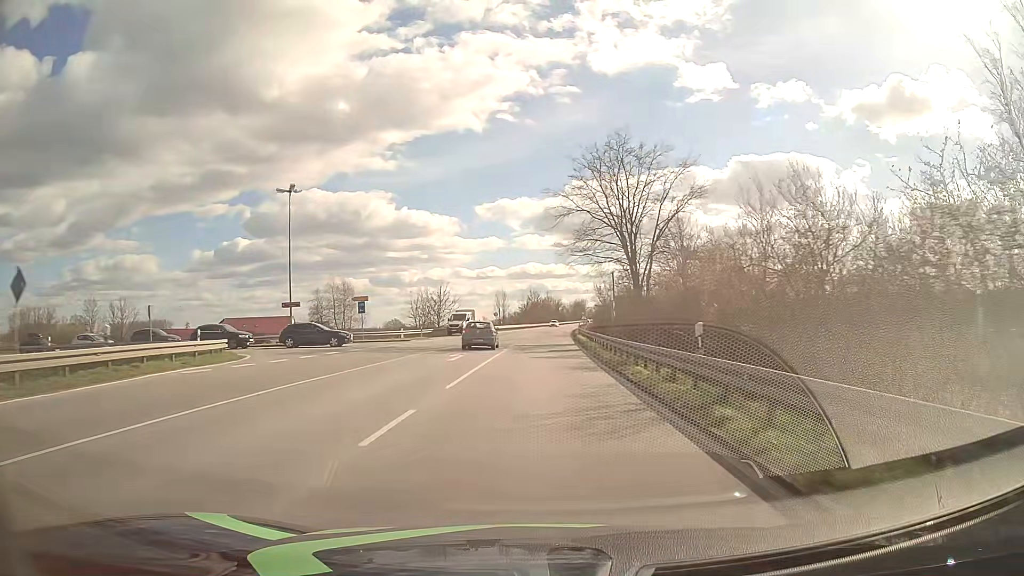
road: primary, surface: asphalt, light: Day
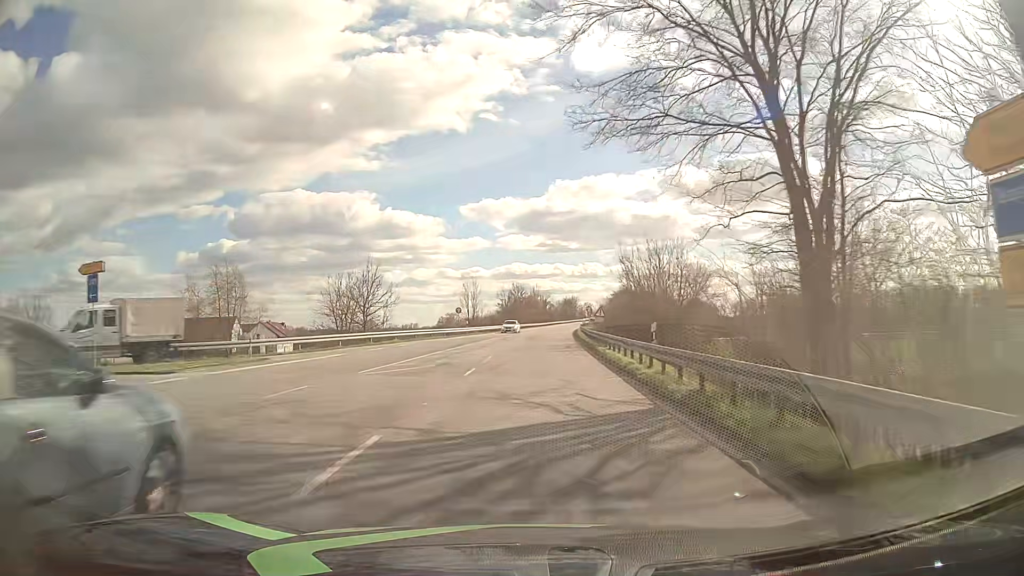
(+0.5, +32.2) m; +1°
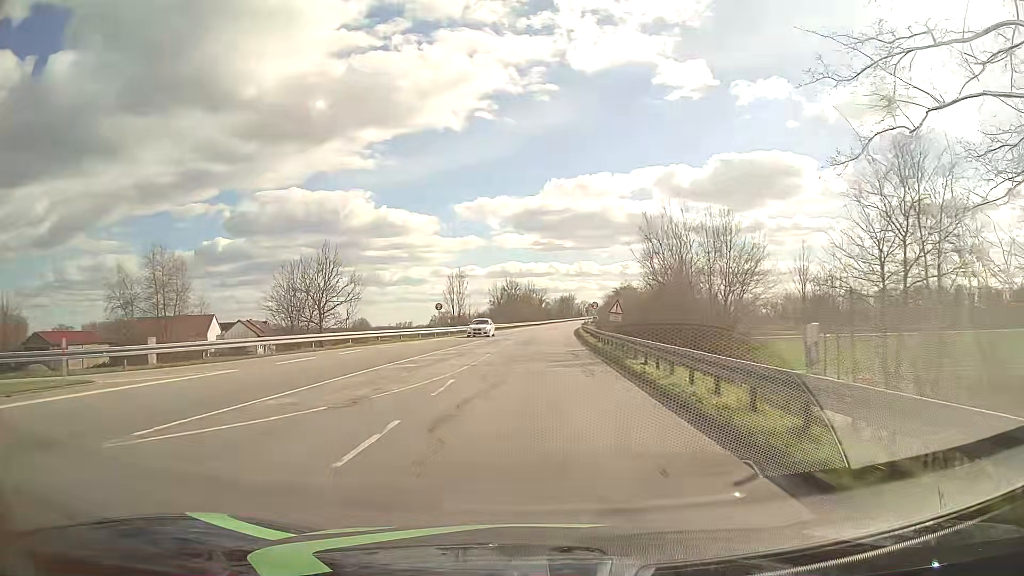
(+0.1, +10.7) m; +1°
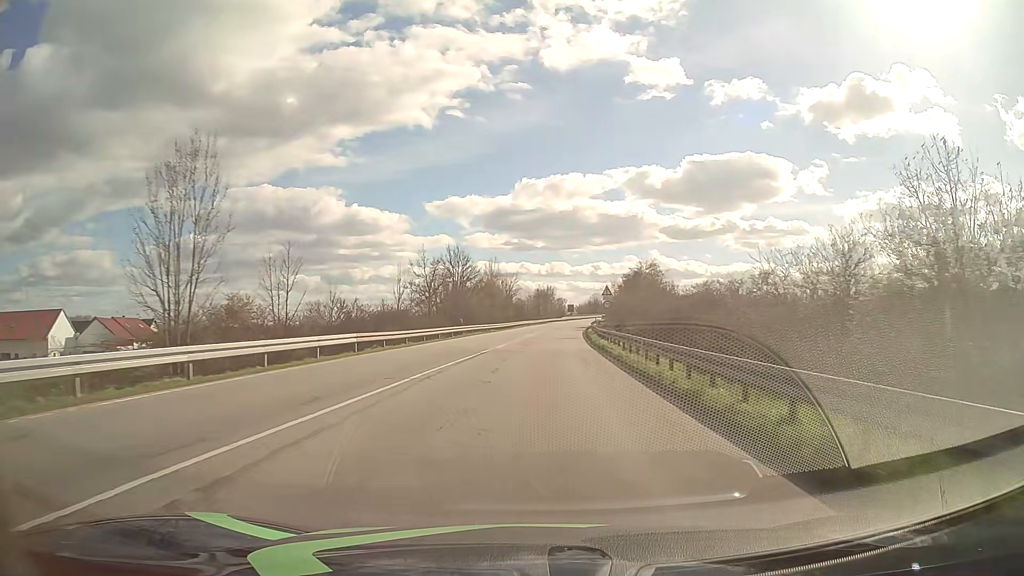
(+1.0, +53.6) m; +2°
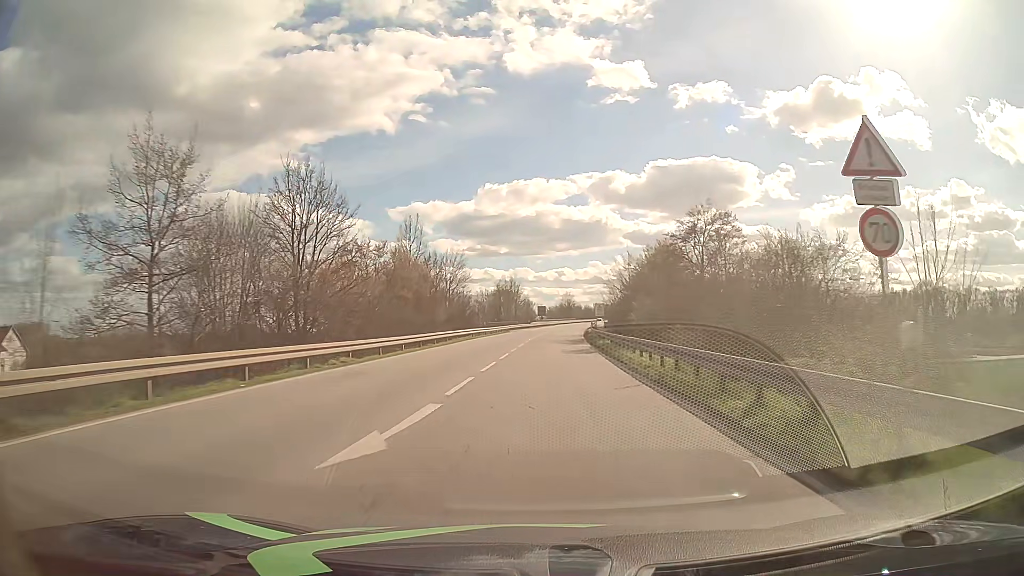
(+1.1, +43.0) m; +3°
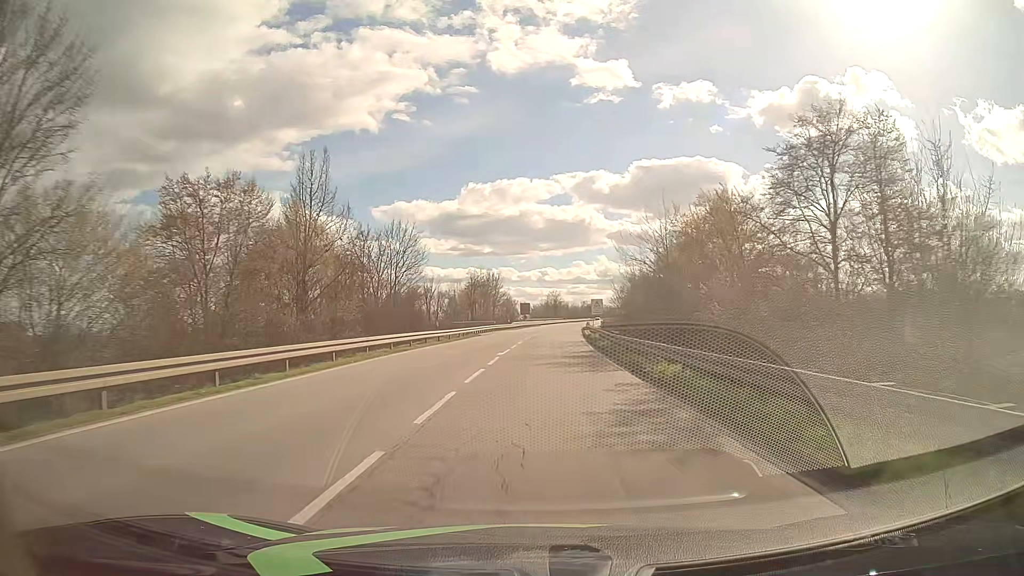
(+0.2, +21.4) m; +1°
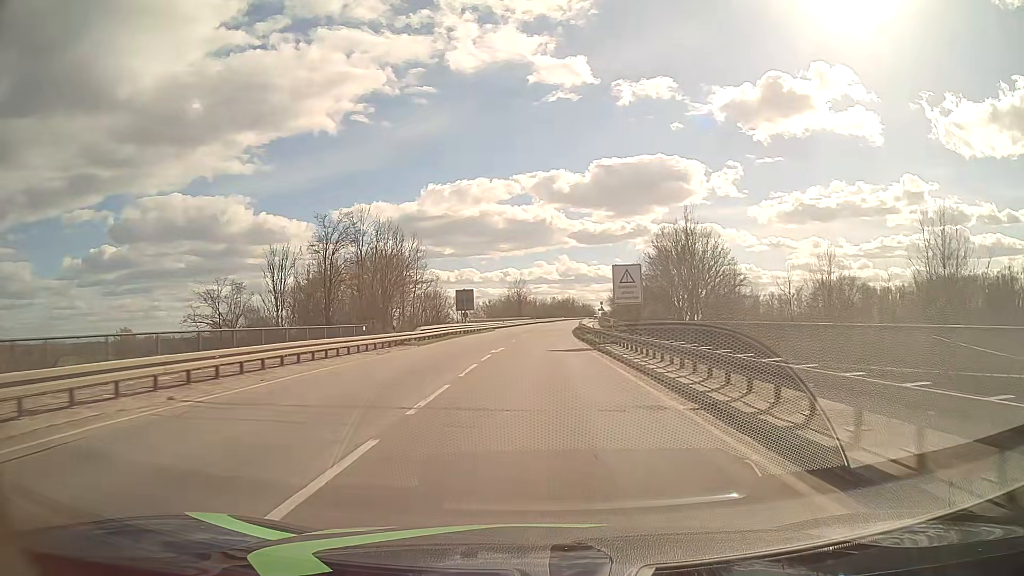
(+1.5, +53.6) m; +4°
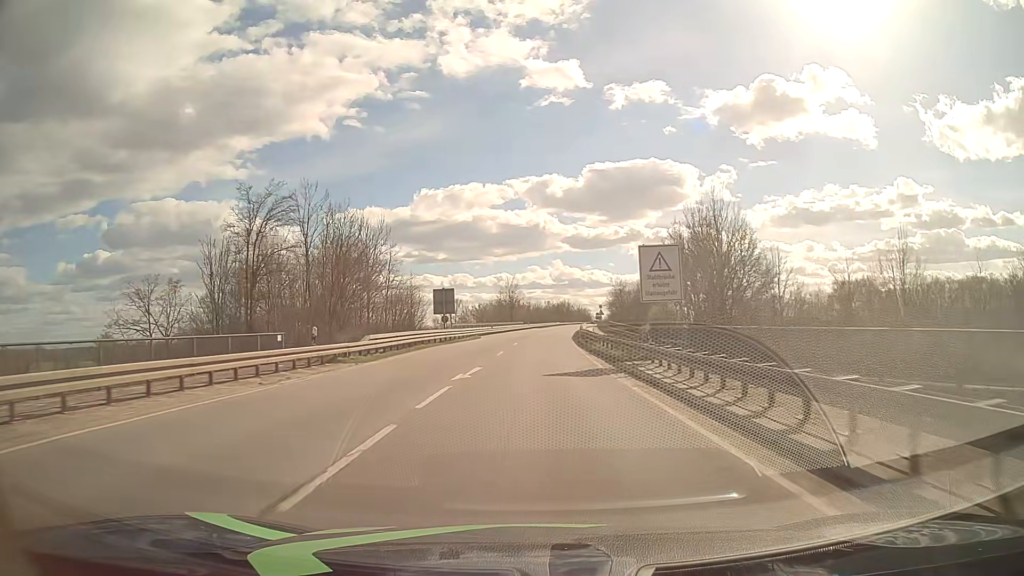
(0.0, +10.7) m; 0°
(0, +10) (0, +20) (0, +30) (+1, +40) (+1, +50) (+1, +60) (+2, +70) (+3, +80) (+4, +90) (+4, +100) m
